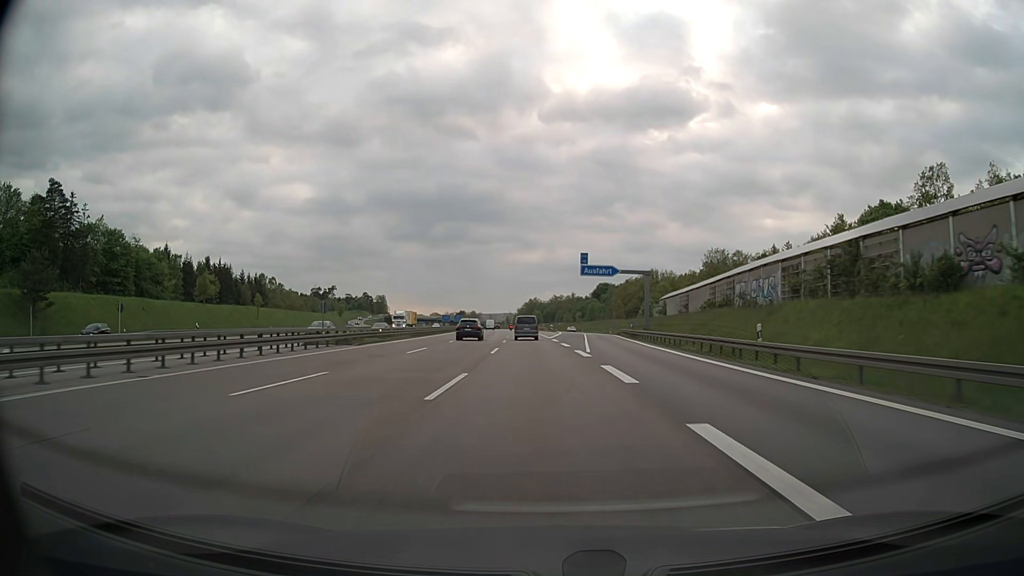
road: motorway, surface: asphalt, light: Day
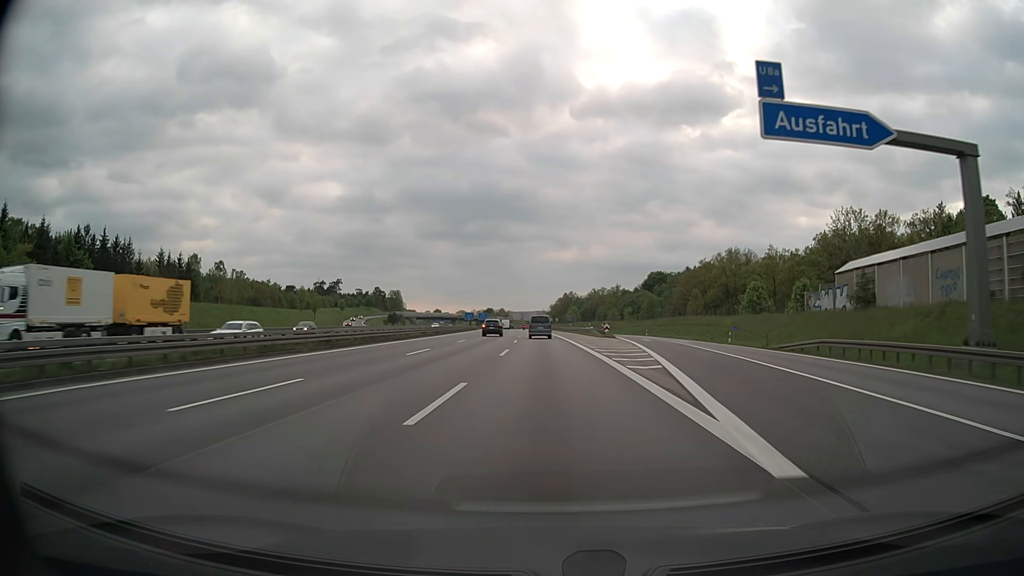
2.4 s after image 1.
(-1.5, +57.0) m; -3°
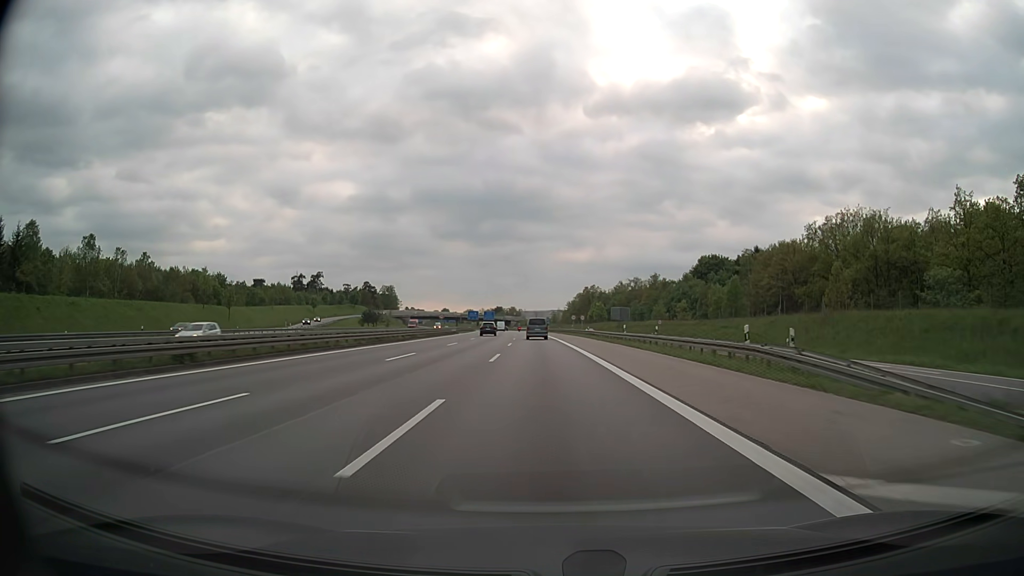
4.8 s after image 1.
(-0.6, +57.4) m; -1°
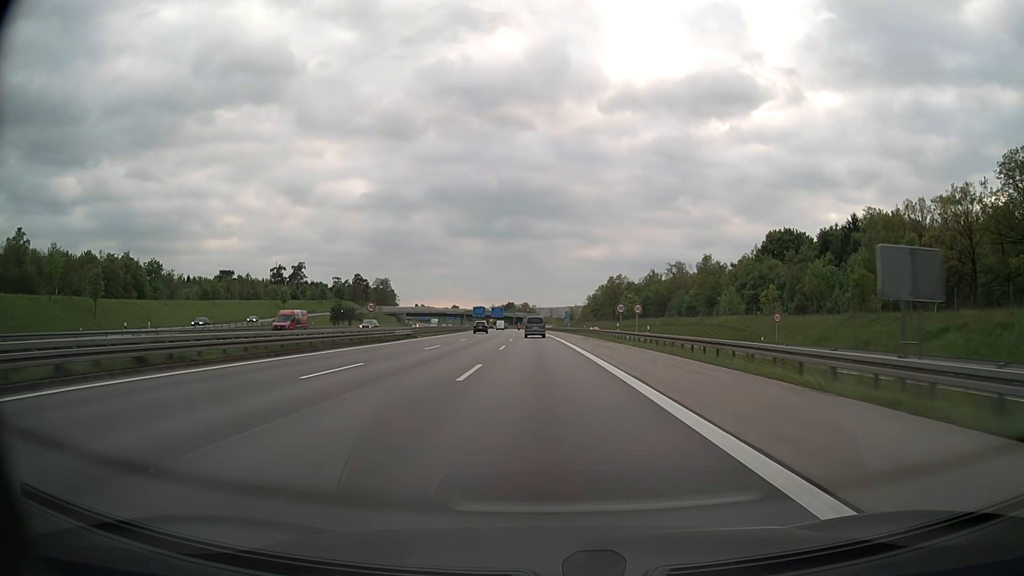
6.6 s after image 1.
(-0.5, +45.1) m; -1°
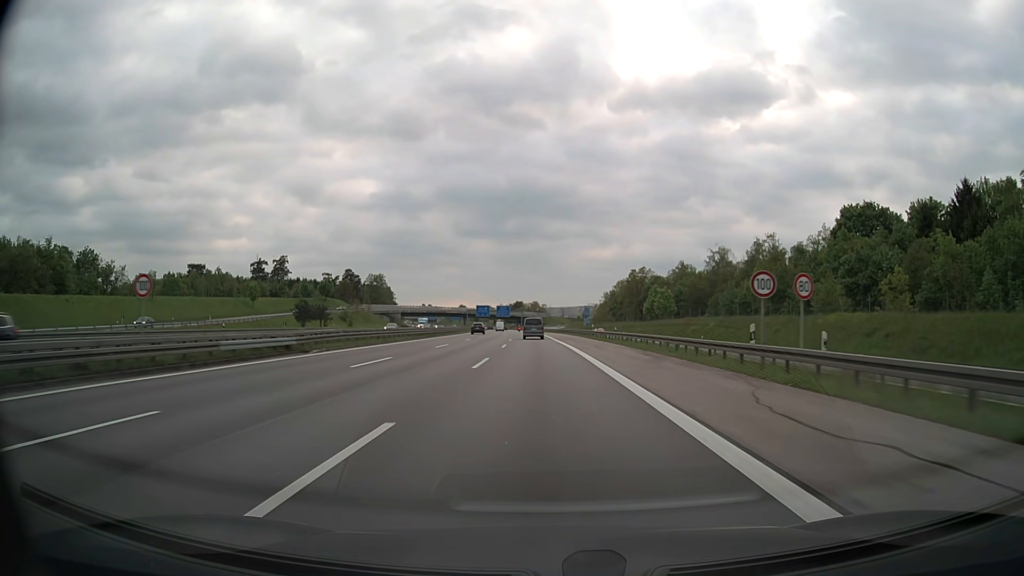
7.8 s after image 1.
(-0.3, +31.4) m; -1°
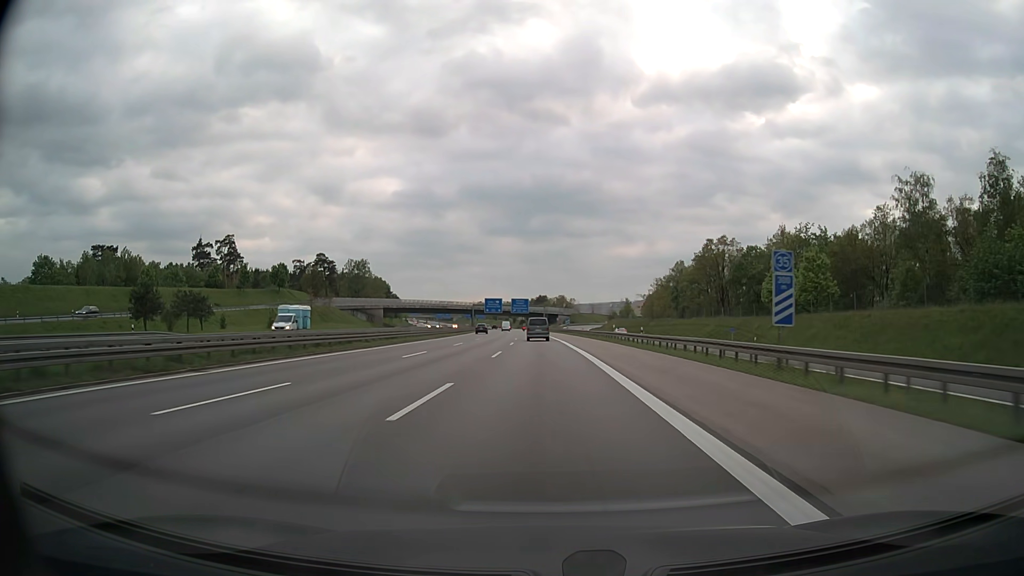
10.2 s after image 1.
(-1.1, +65.6) m; -2°
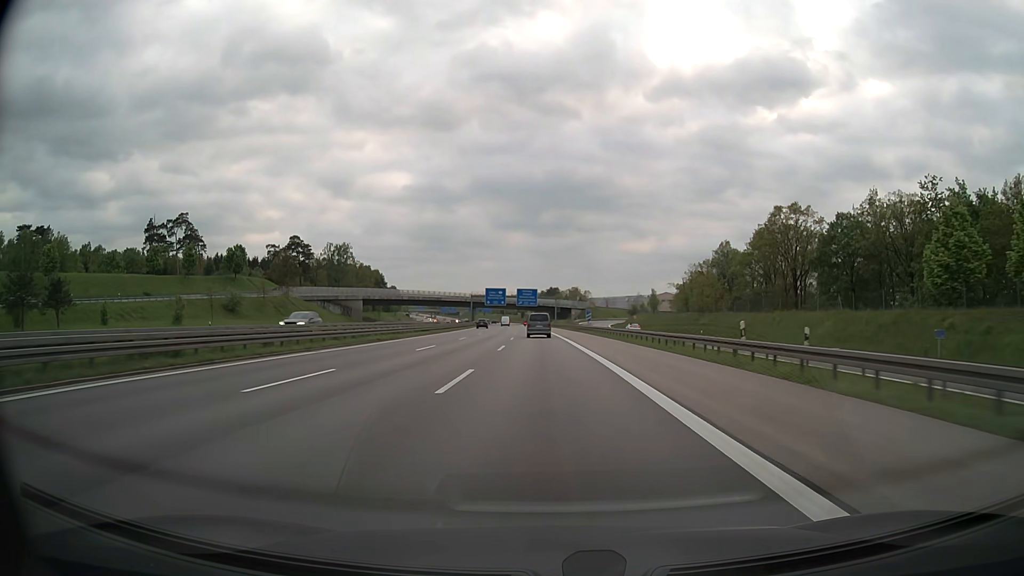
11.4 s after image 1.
(-0.2, +33.4) m; -1°
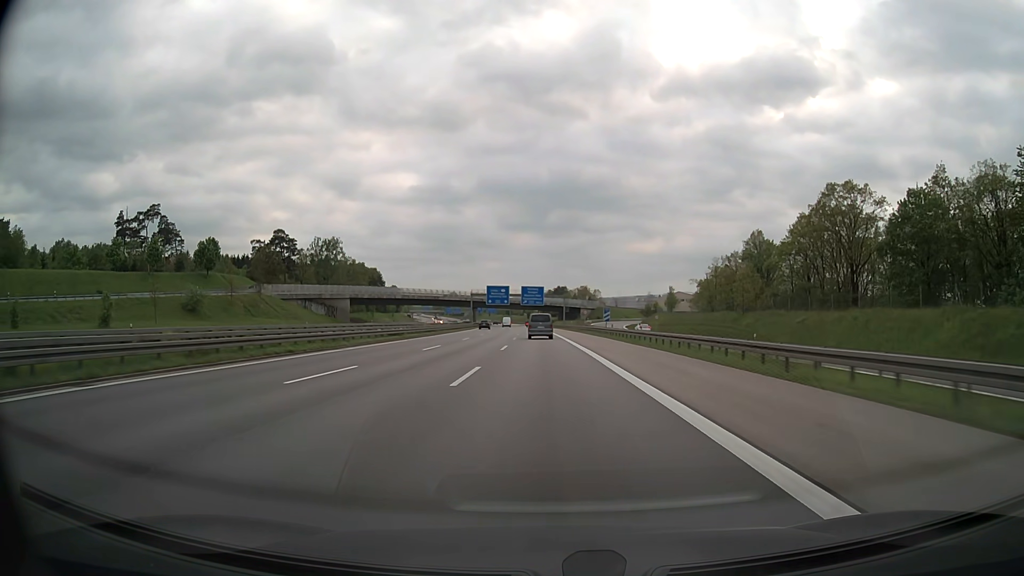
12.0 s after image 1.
(-0.1, +16.7) m; -1°
(0, +10) (0, +20) (0, +30) (0, +40) (-1, +50) (-1, +60) (-1, +70) (-2, +80) (-2, +90) (-2, +100) m
